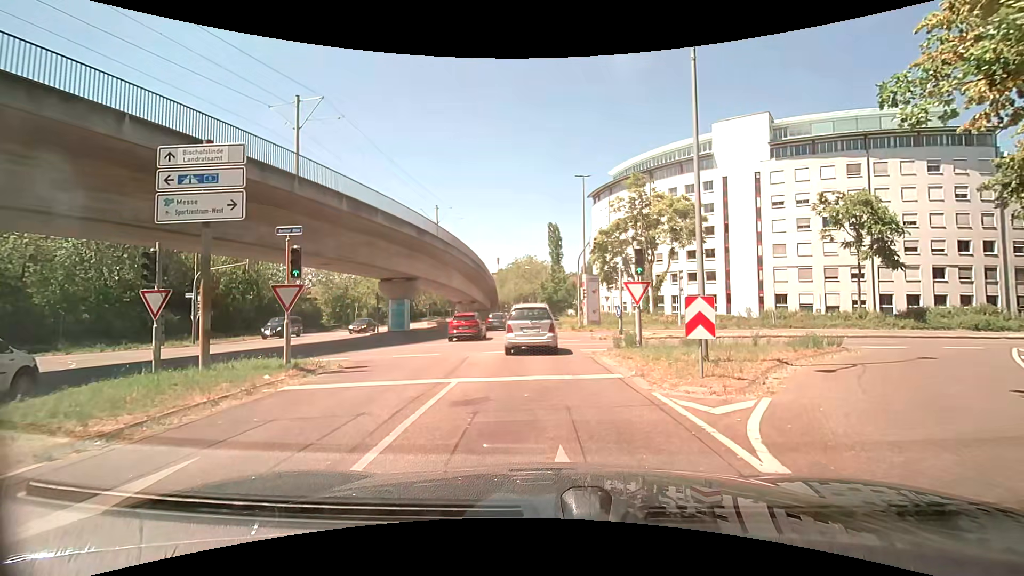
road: tertiary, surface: asphalt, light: Day
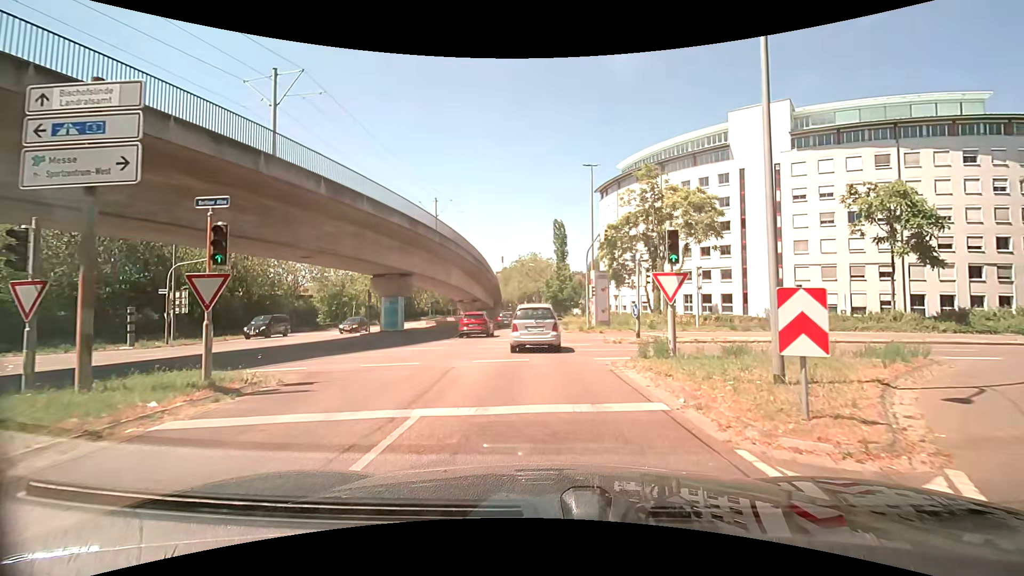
(0.0, +3.6) m; +1°
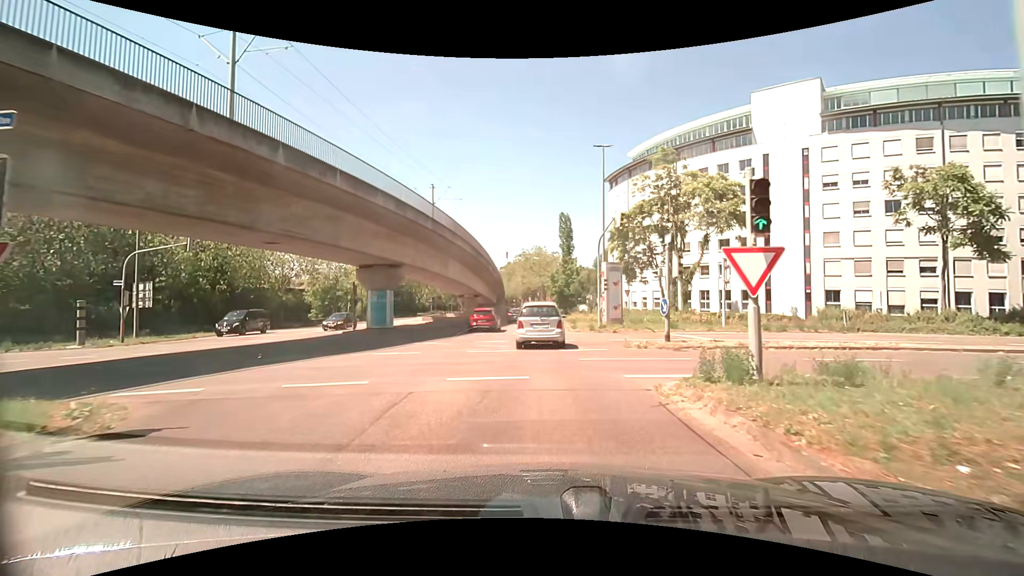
(-0.1, +4.5) m; -1°
(0, +10) (0, +20) (0, +30) (-1, +40) (-1, +50) (-1, +60) (-2, +70) (-2, +80) (-3, +90) (-3, +100) m
